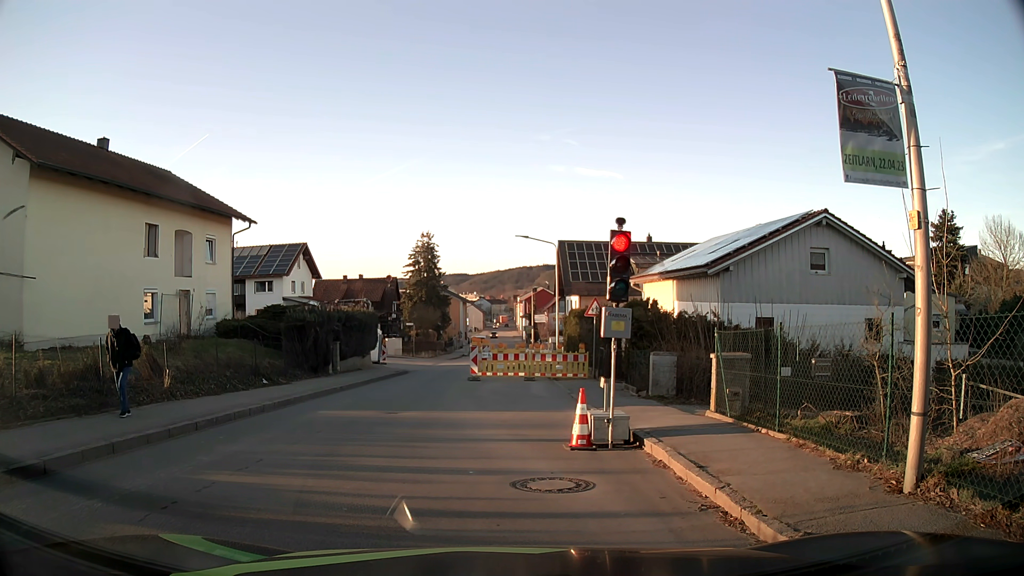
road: tertiary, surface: asphalt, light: Day
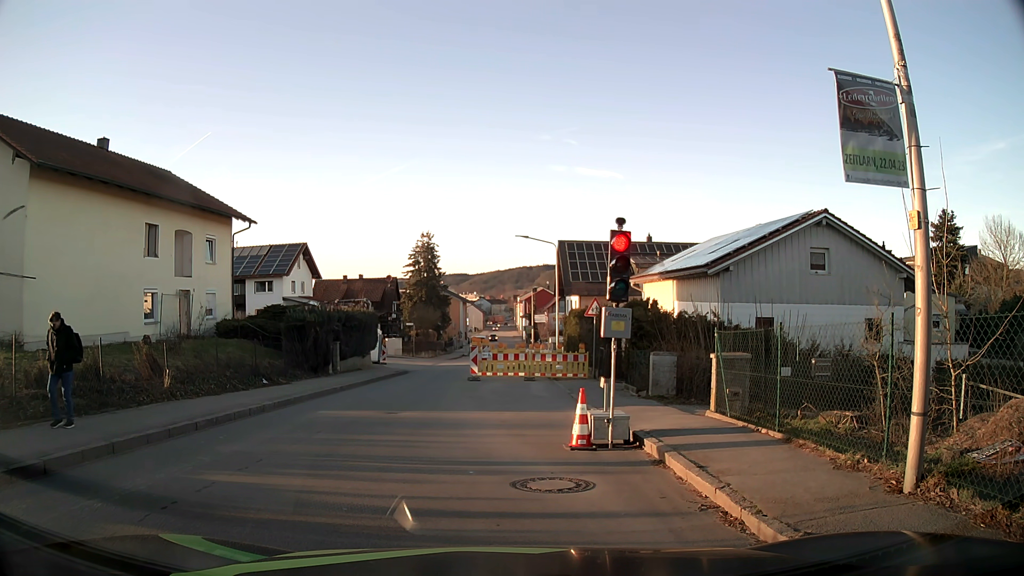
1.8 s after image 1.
(0.0, 0.0) m; 0°
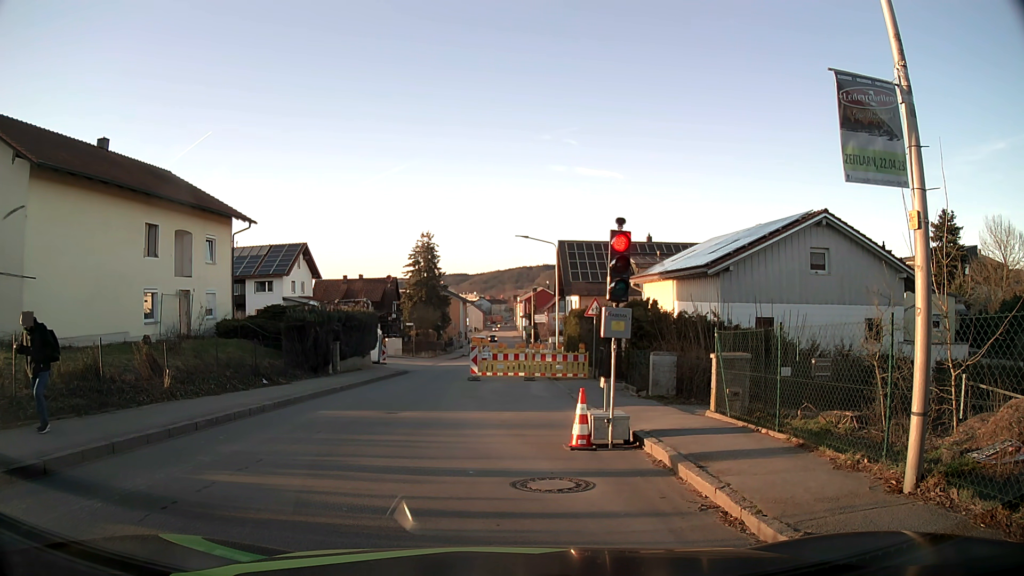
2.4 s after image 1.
(0.0, 0.0) m; 0°
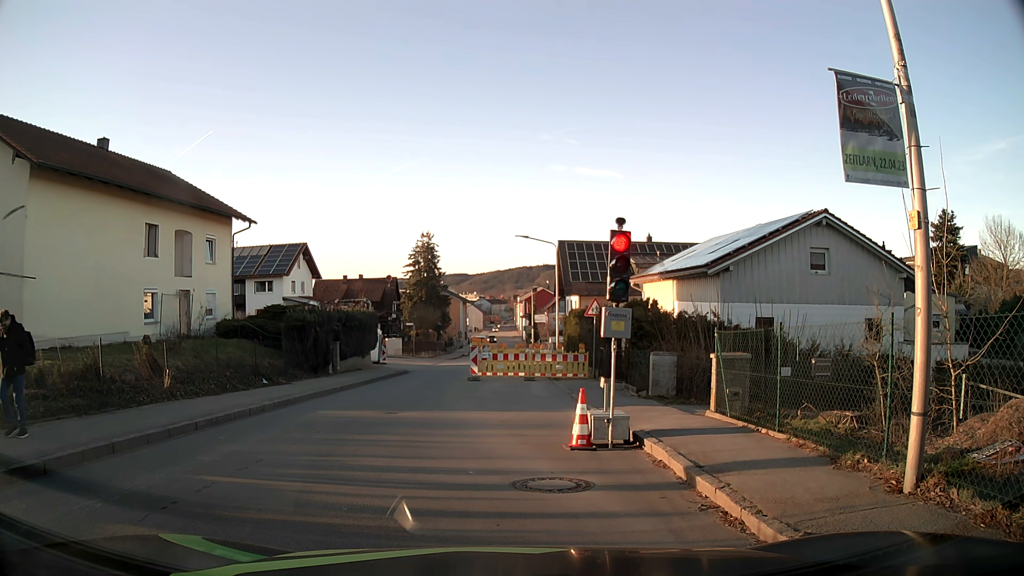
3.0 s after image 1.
(0.0, 0.0) m; 0°
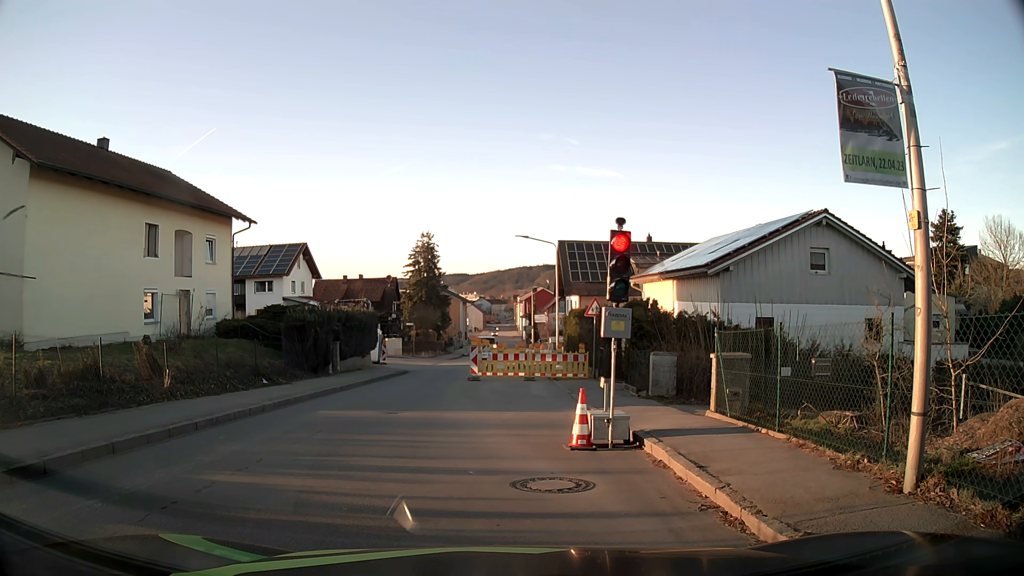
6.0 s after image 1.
(0.0, 0.0) m; 0°
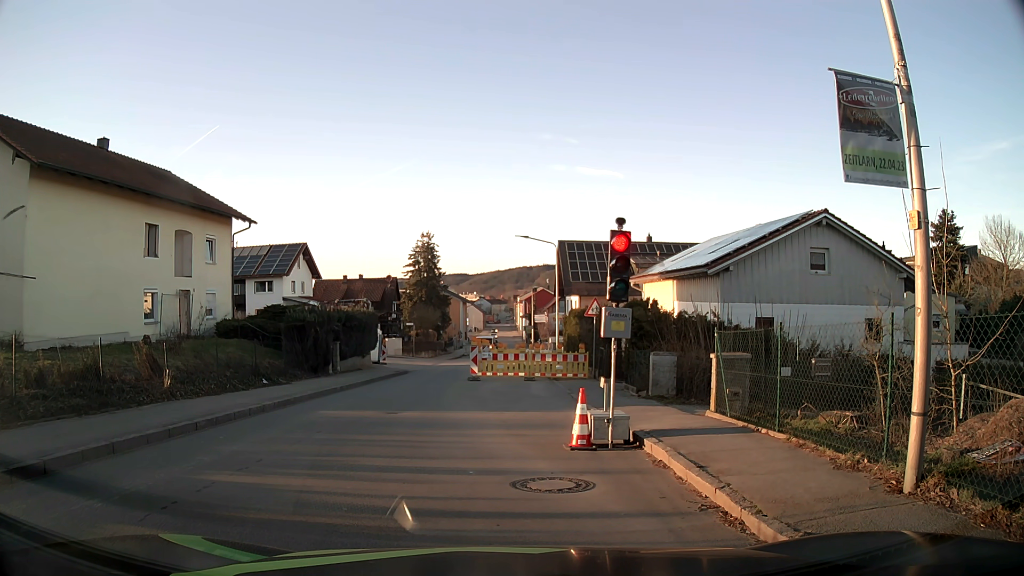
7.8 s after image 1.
(0.0, 0.0) m; 0°
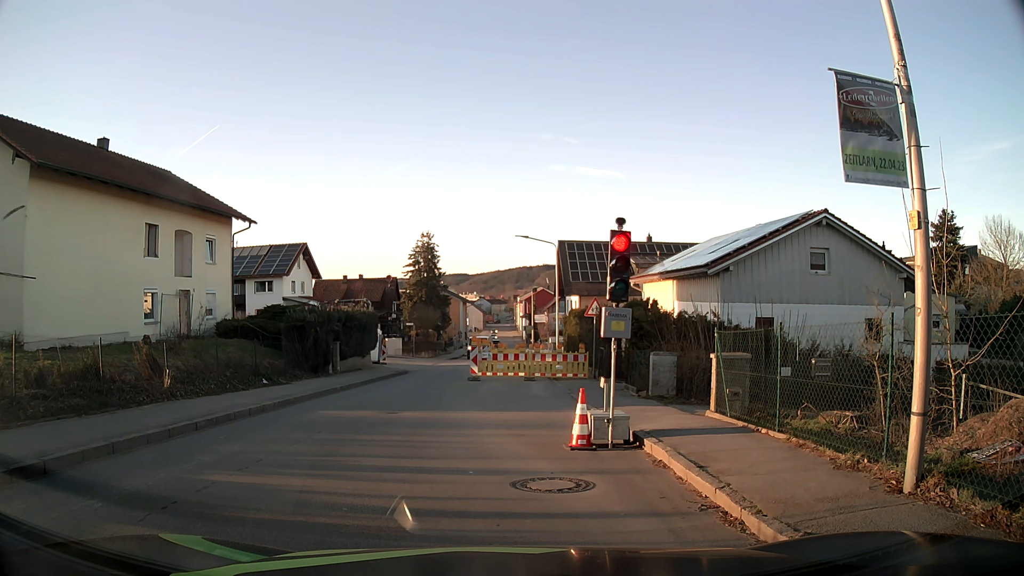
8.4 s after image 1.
(0.0, 0.0) m; 0°
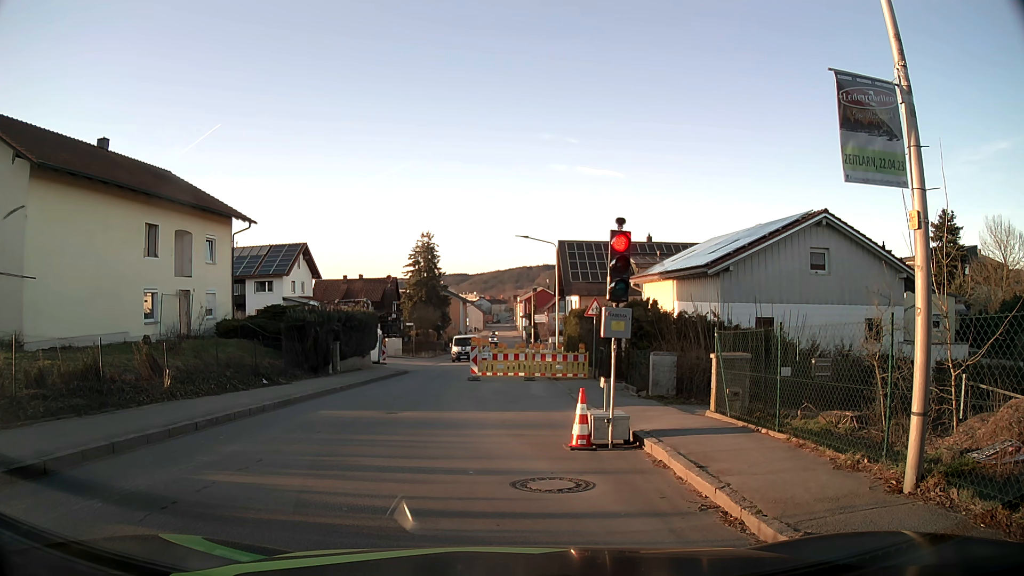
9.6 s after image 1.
(0.0, 0.0) m; 0°
(-2, +10) (-3, +20) (-3, +30) (-3, +40) (-3, +50) (-2, +60) (-1, +70) (0, +80) (+1, +90) (+1, +100) m
